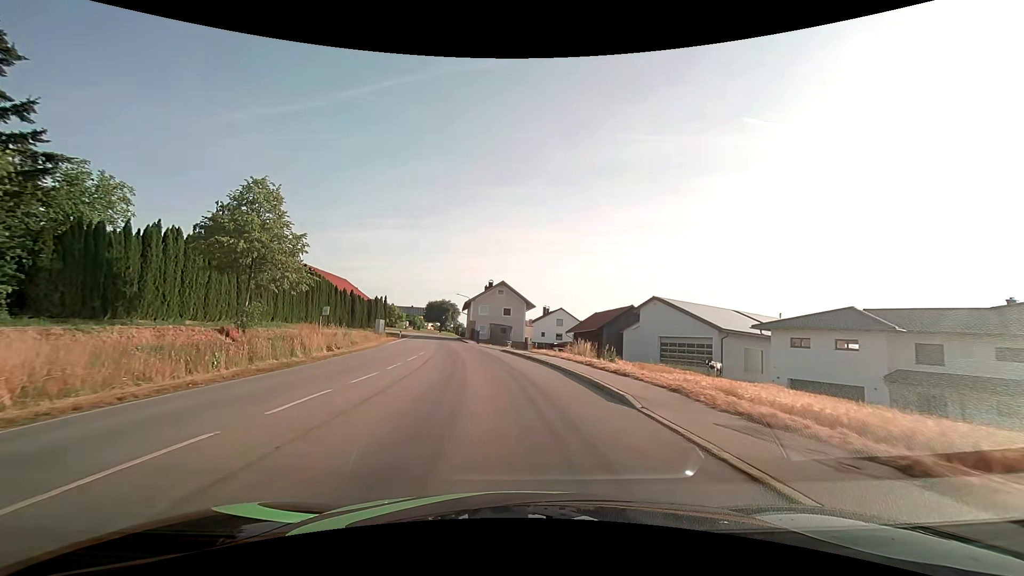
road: secondary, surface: asphalt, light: Day
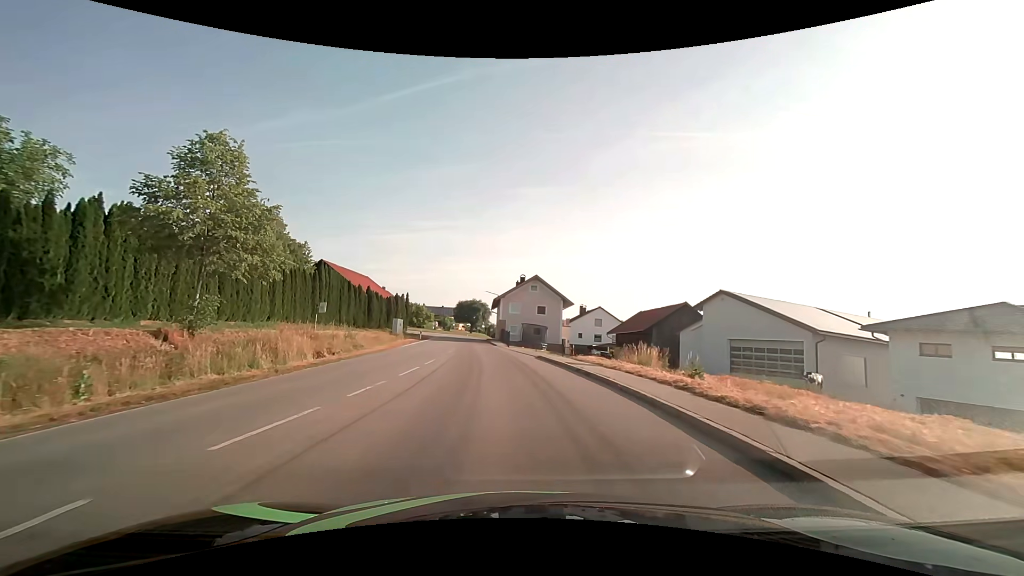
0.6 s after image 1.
(-0.2, +7.4) m; -4°
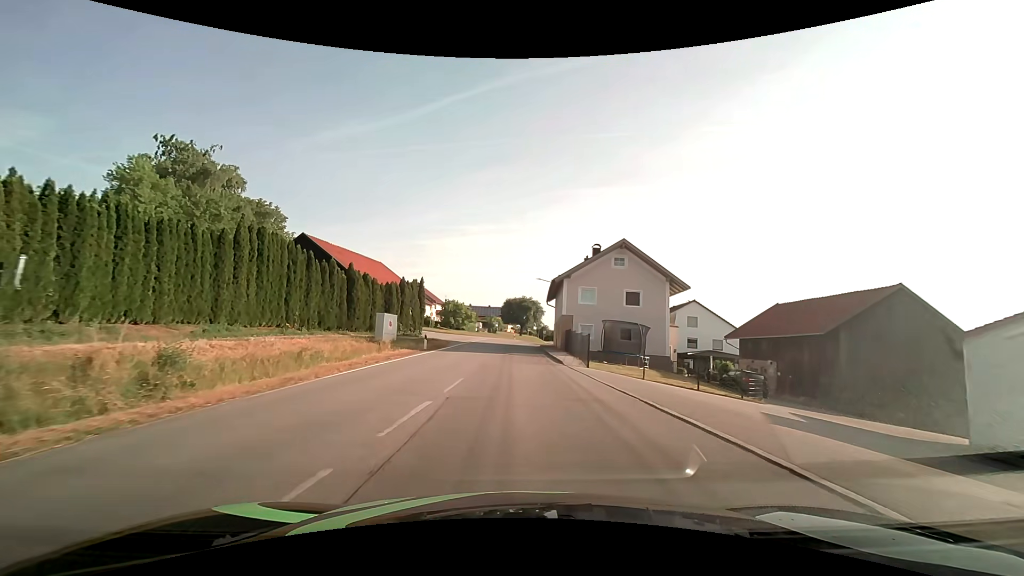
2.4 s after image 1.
(-1.5, +22.4) m; -6°
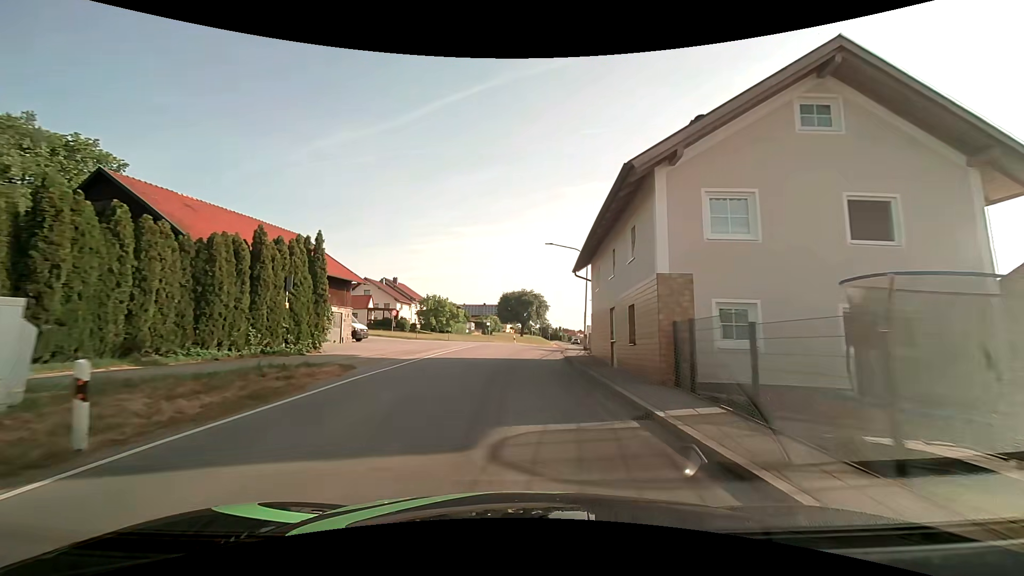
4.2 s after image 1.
(-0.1, +22.7) m; 0°
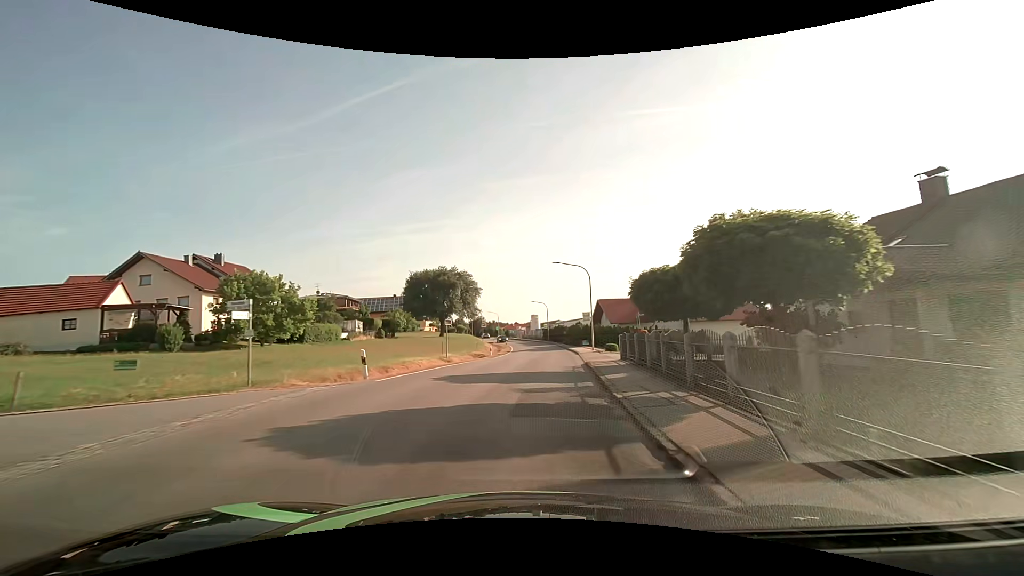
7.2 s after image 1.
(+2.0, +37.9) m; +7°
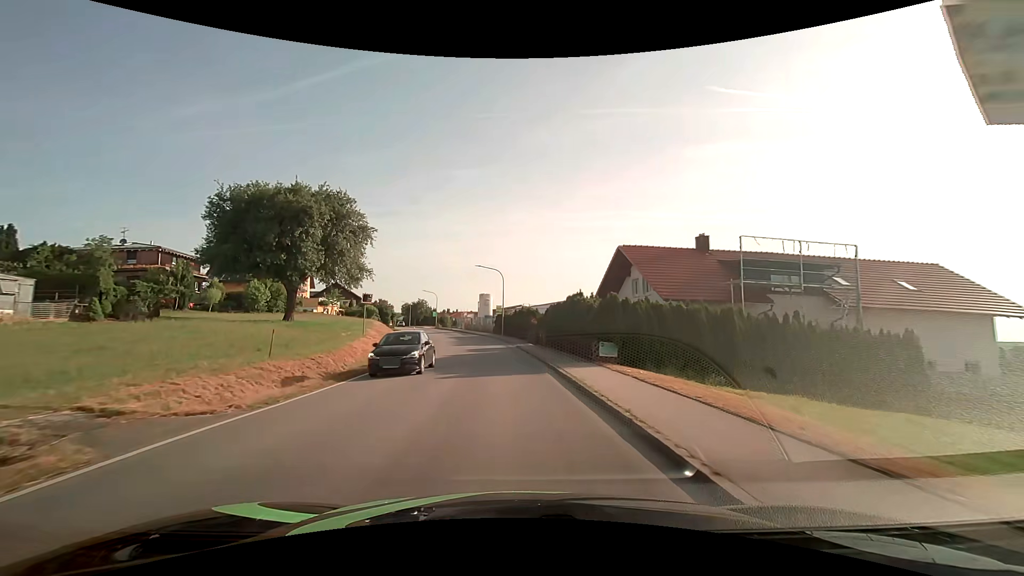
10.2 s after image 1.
(+2.7, +38.7) m; +5°
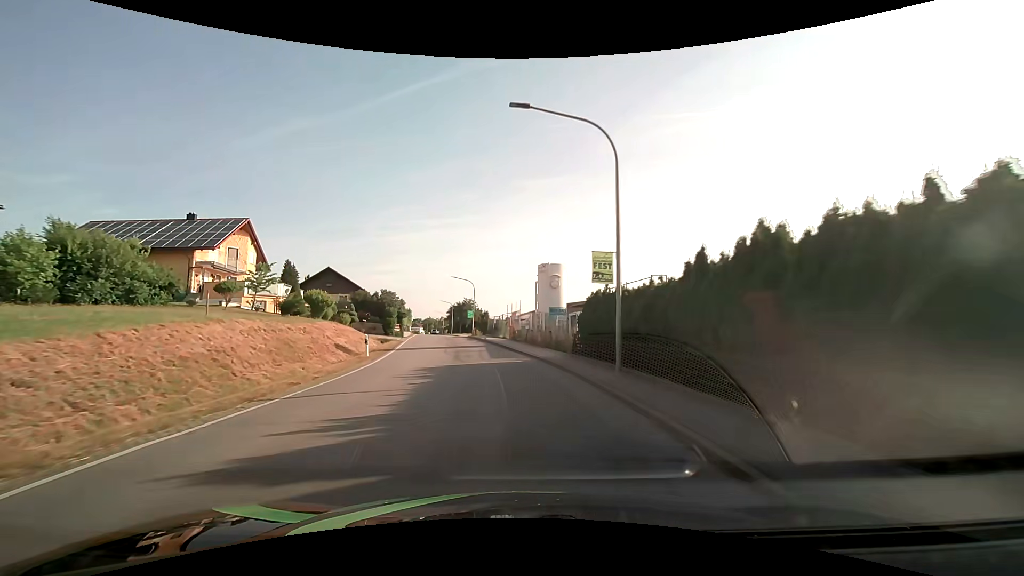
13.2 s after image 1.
(-2.1, +38.6) m; -7°
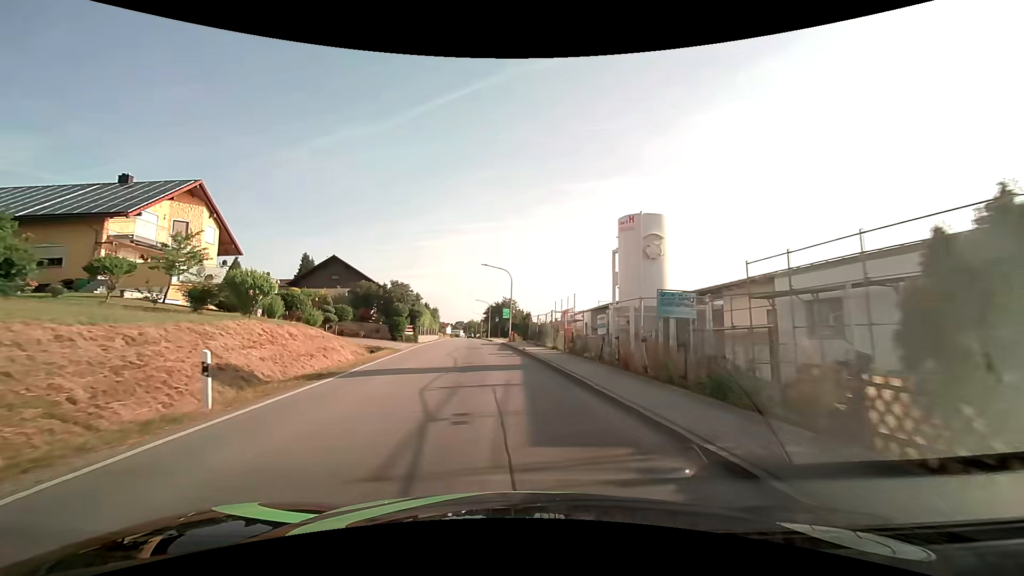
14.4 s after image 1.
(-0.7, +15.1) m; -5°
(0, +10) (-1, +20) (-2, +30) (-3, +40) (-4, +50) (-5, +60) (-6, +70) (-7, +80) (-8, +90) (-9, +100) m
